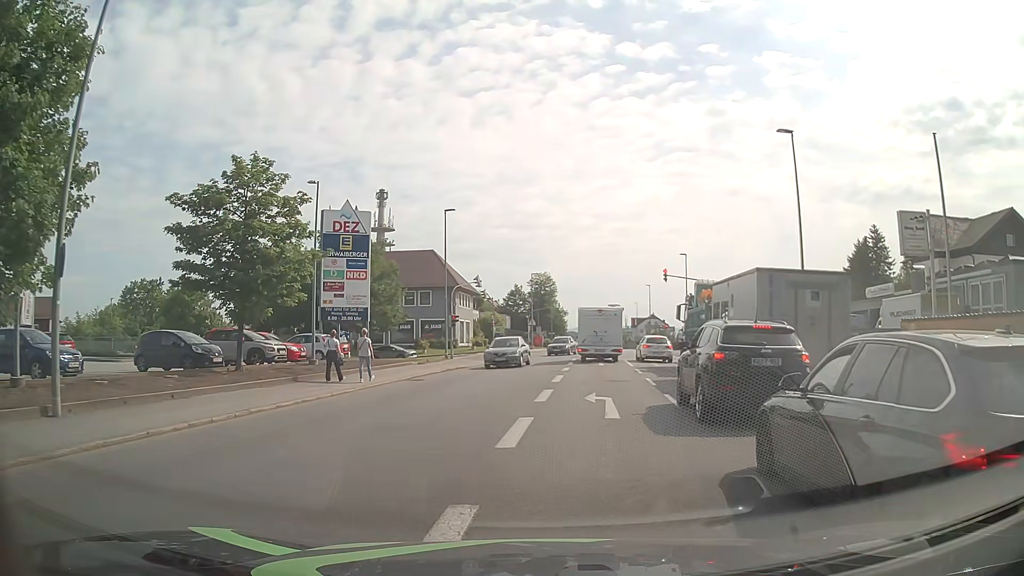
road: tertiary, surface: asphalt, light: Day
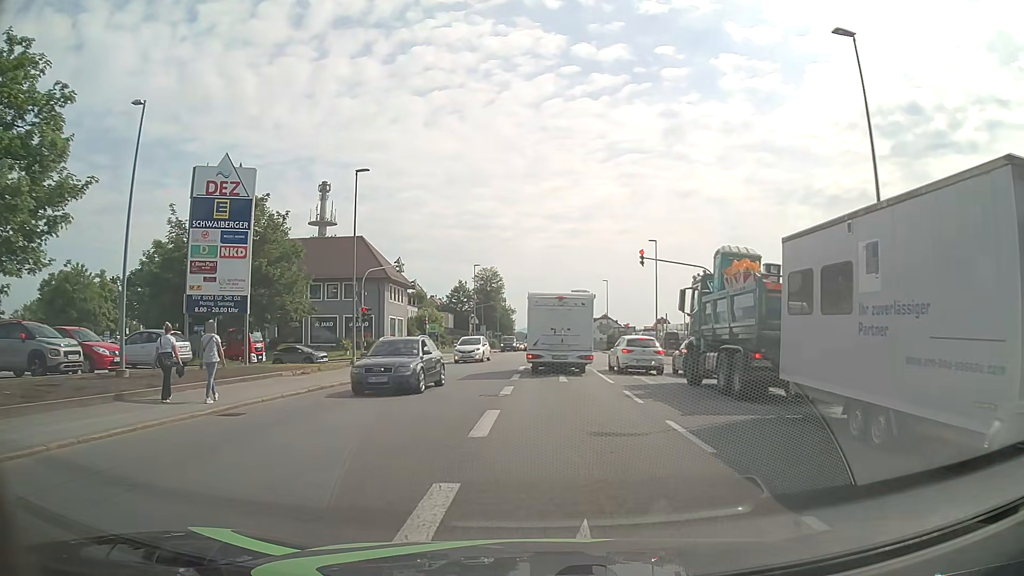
(+0.5, +11.4) m; +5°
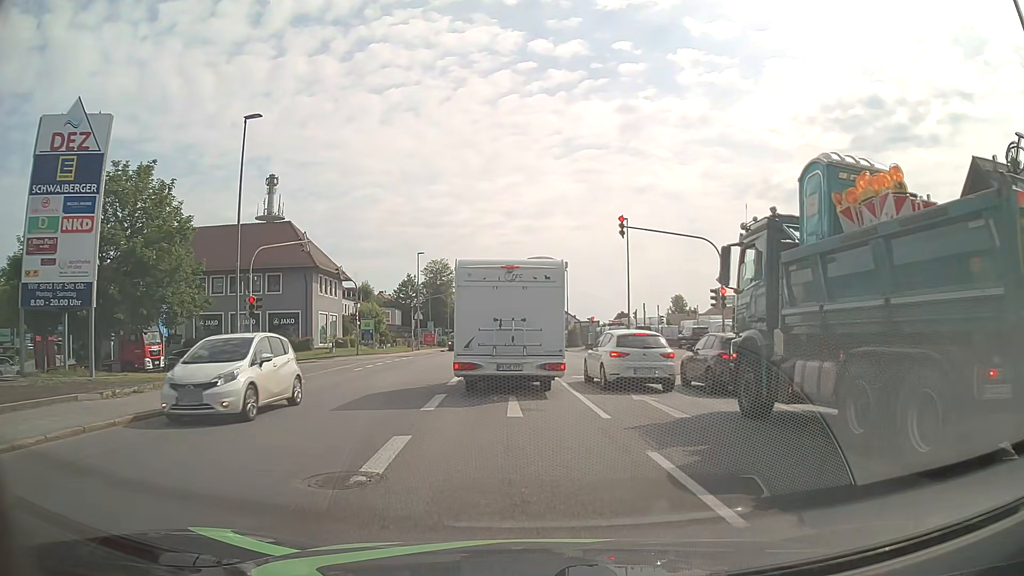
(+0.3, +9.2) m; +4°
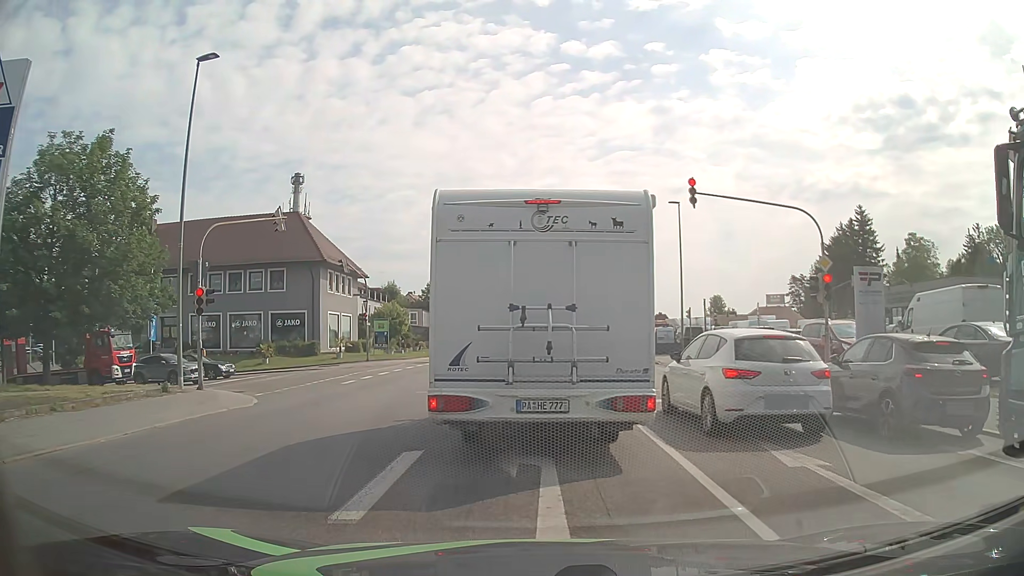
(-0.2, +6.8) m; -3°
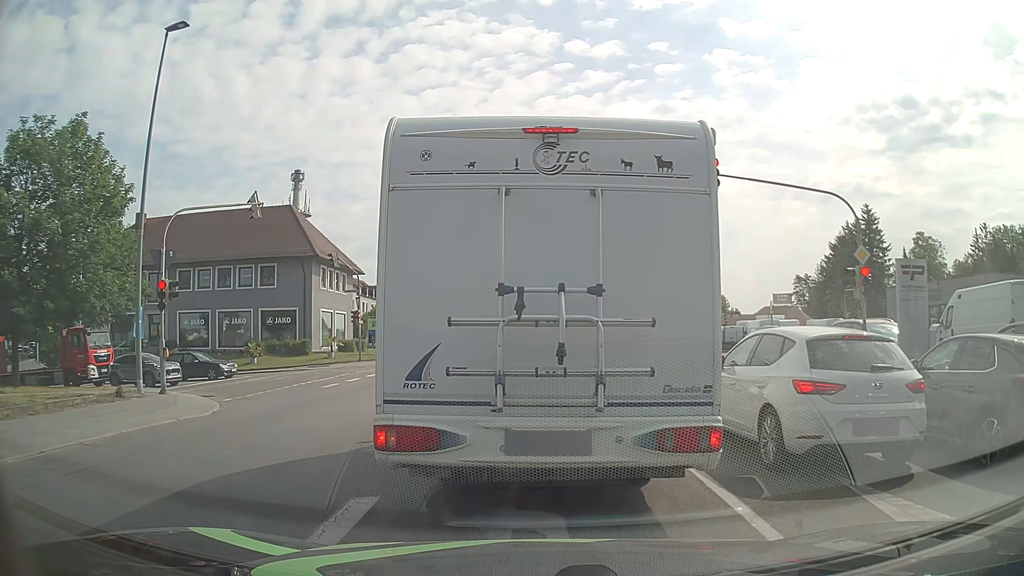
(0.0, +2.2) m; -1°
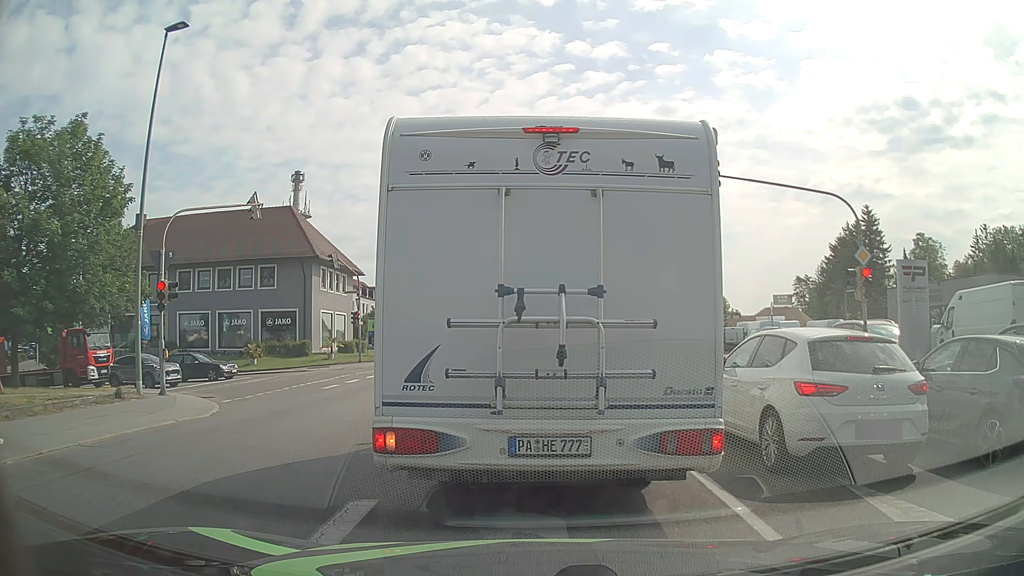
(0.0, +0.1) m; 0°
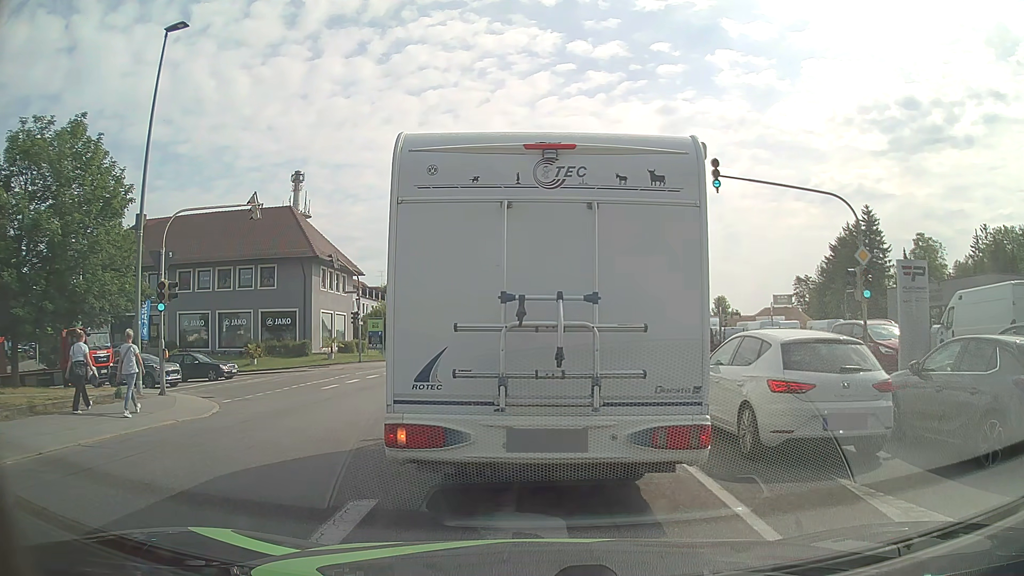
(0.0, 0.0) m; 0°
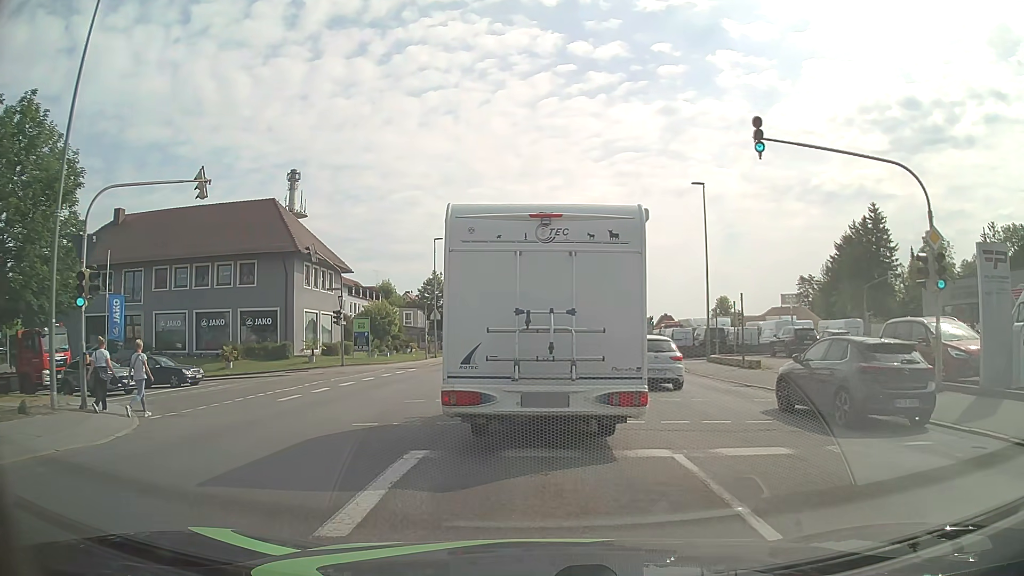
(0.0, +4.0) m; +1°
